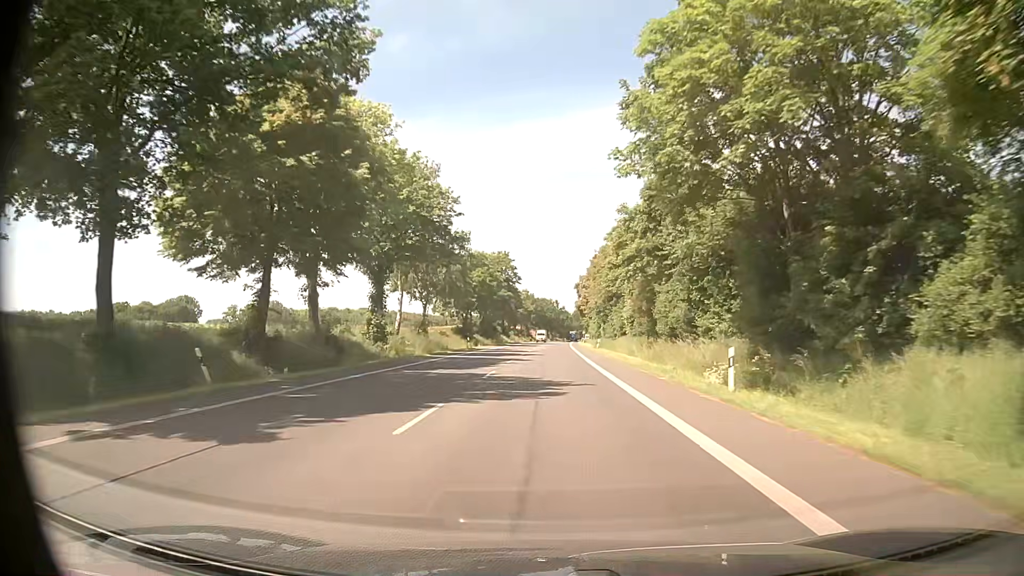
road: primary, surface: asphalt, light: Day
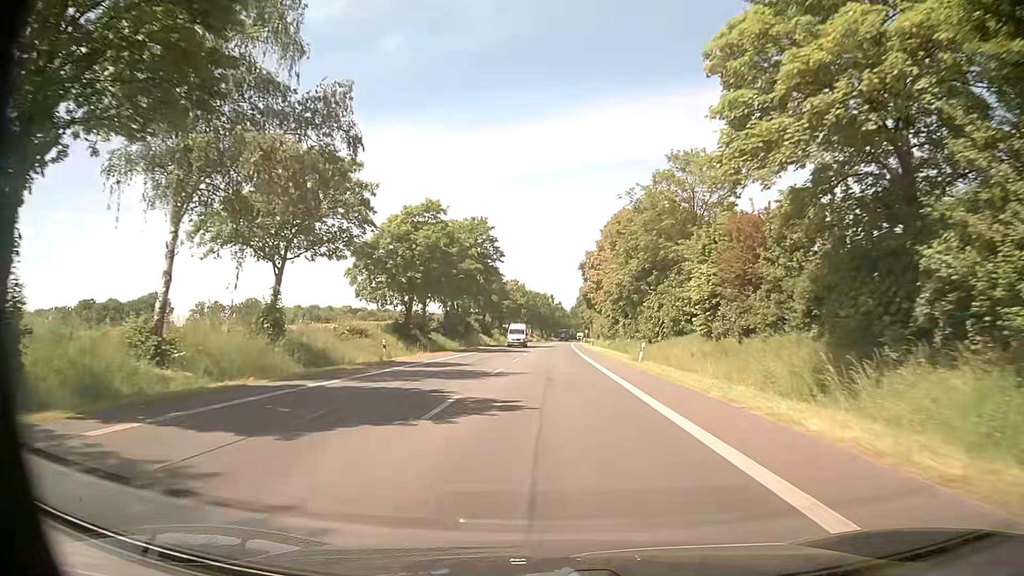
(-0.2, +33.5) m; 0°
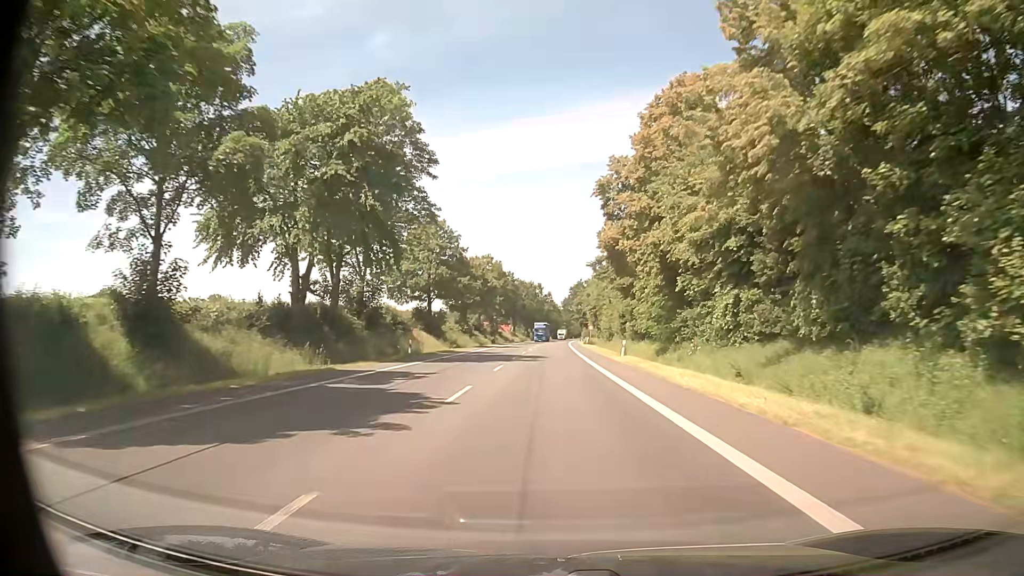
(+0.6, +44.6) m; +1°
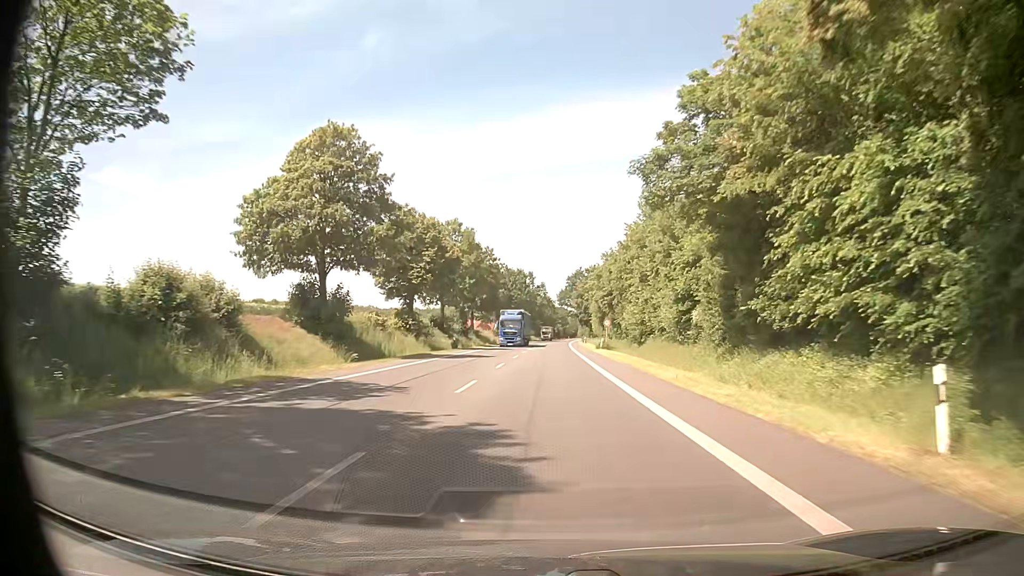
(+0.1, +33.4) m; +1°
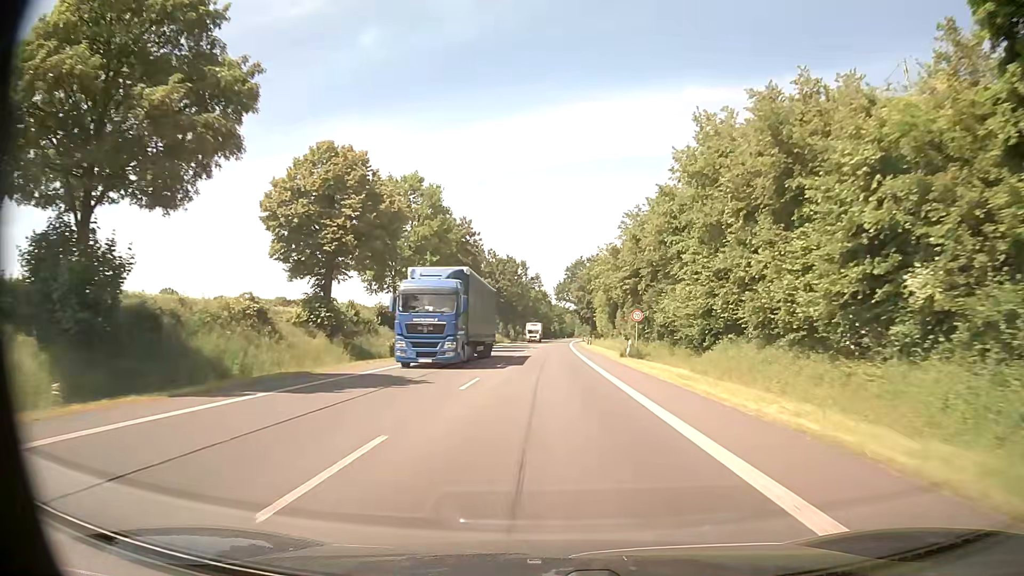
(+0.1, +22.3) m; 0°
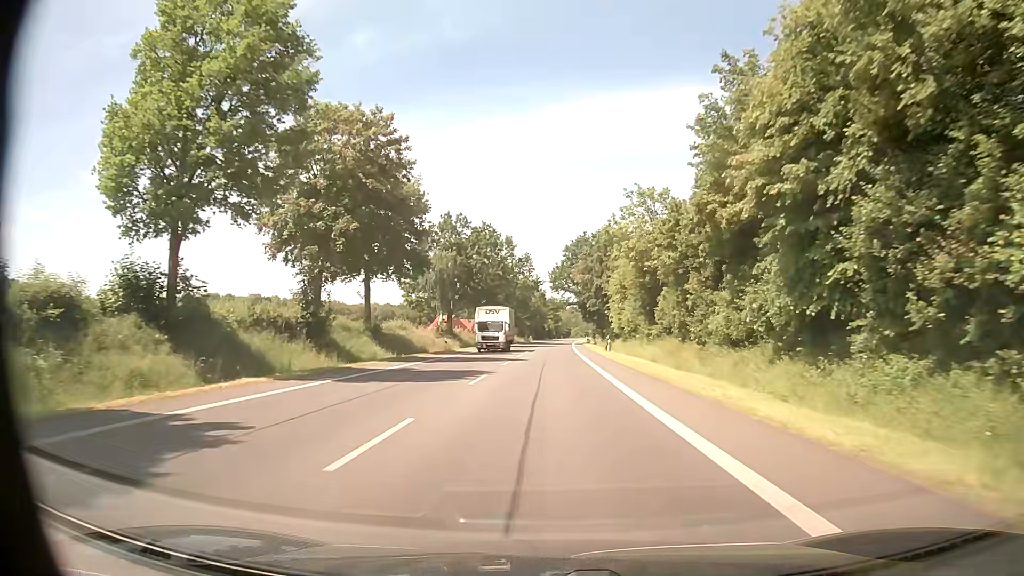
(+0.3, +33.5) m; 0°
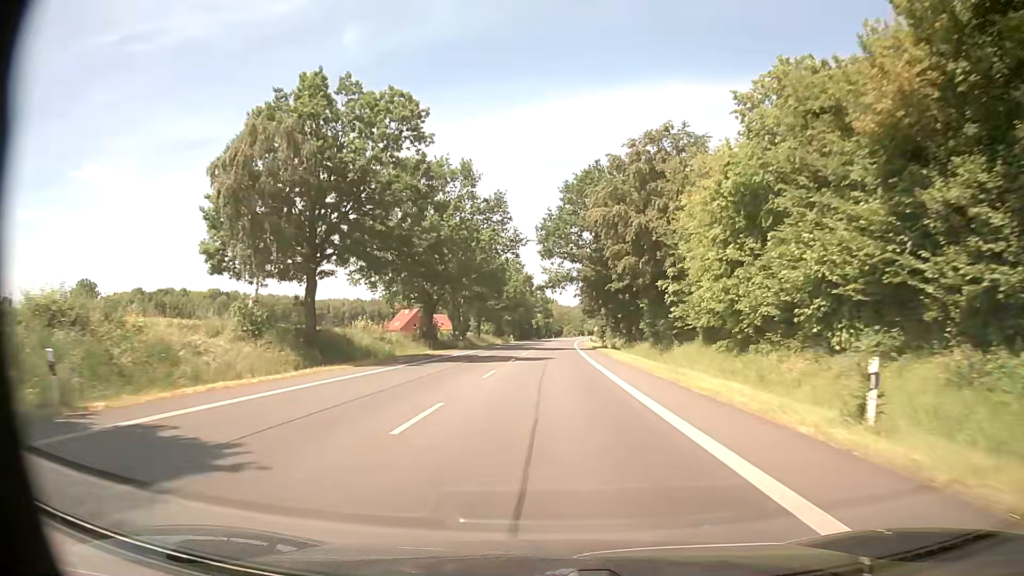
(+0.6, +44.6) m; +1°
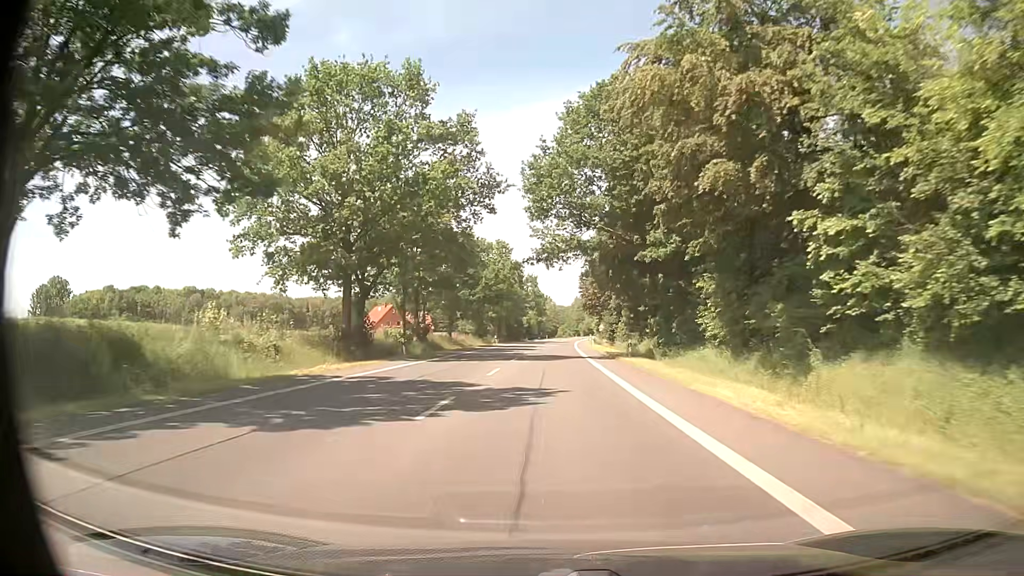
(+0.1, +22.3) m; 0°
(0, +10) (0, +20) (0, +30) (0, +40) (+1, +50) (+1, +60) (+1, +70) (+1, +80) (+2, +90) (+2, +100) m
